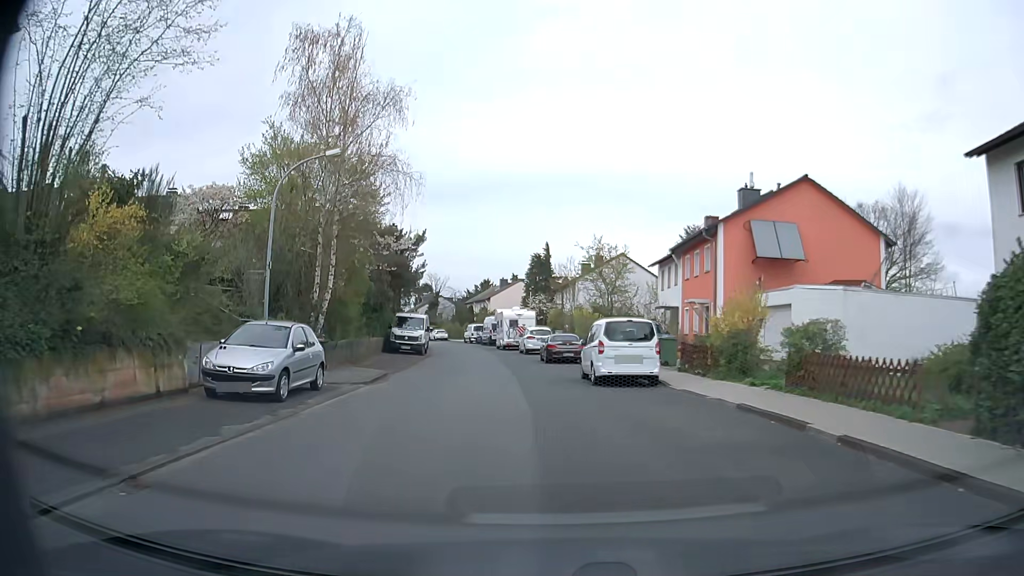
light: Day
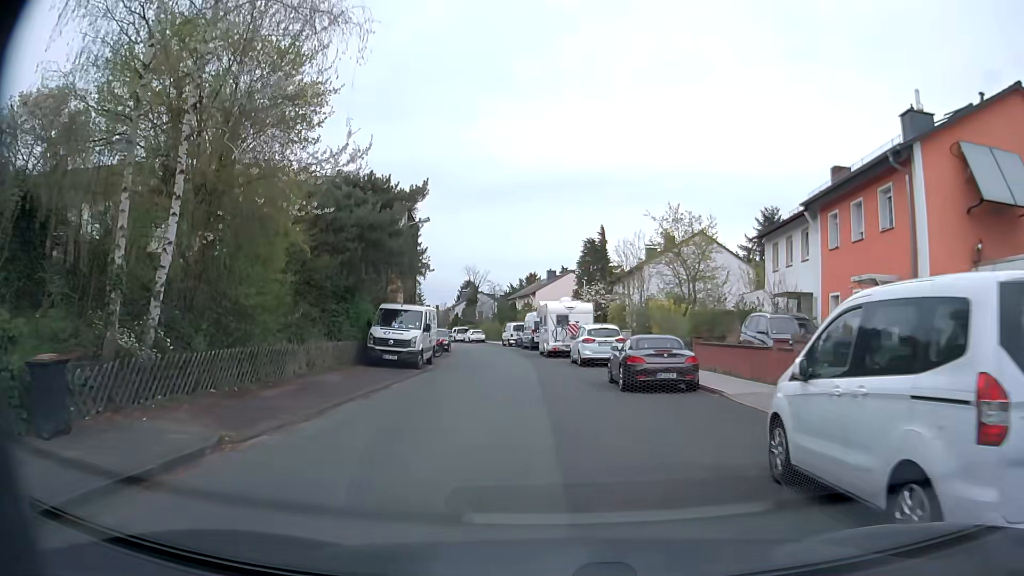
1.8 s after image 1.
(-0.5, +13.8) m; -4°
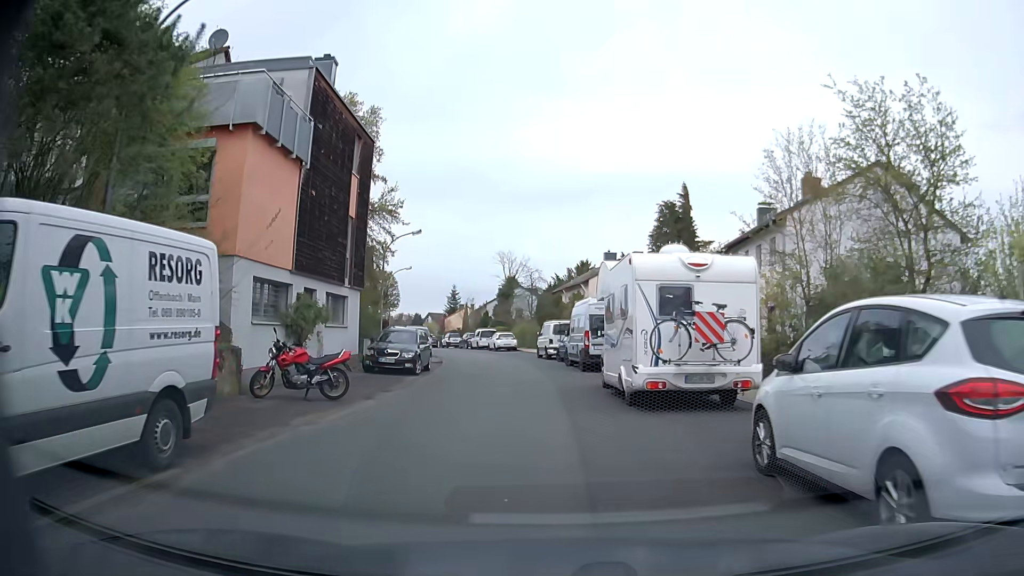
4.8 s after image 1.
(-0.6, +22.1) m; -4°
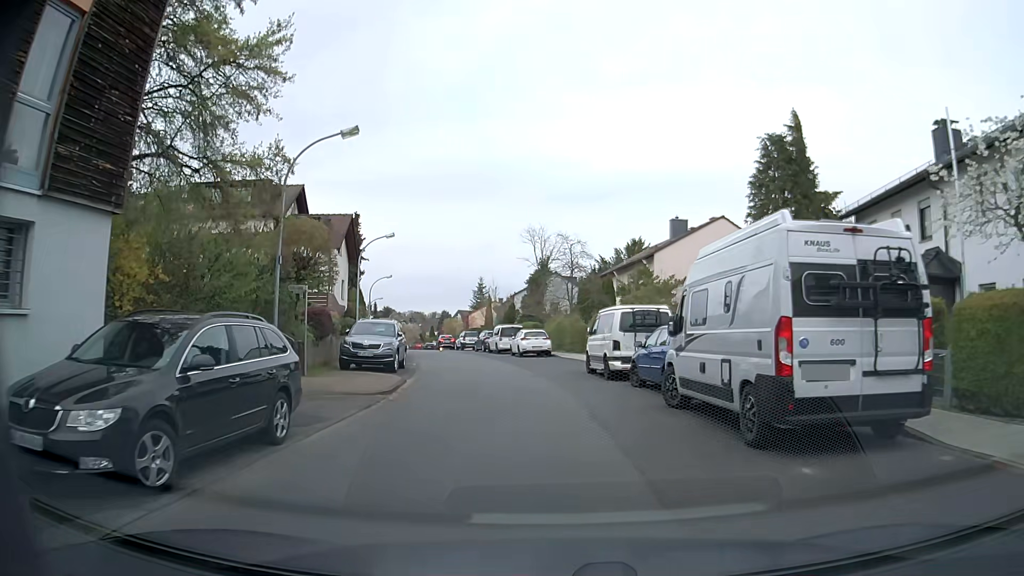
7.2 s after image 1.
(-0.8, +16.8) m; -3°
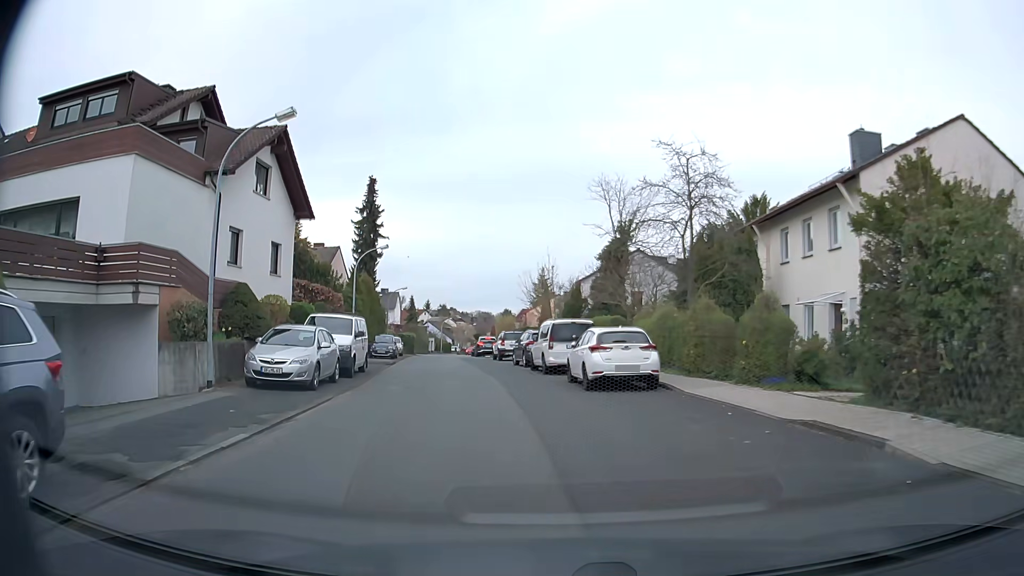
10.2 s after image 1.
(-1.0, +20.6) m; -7°
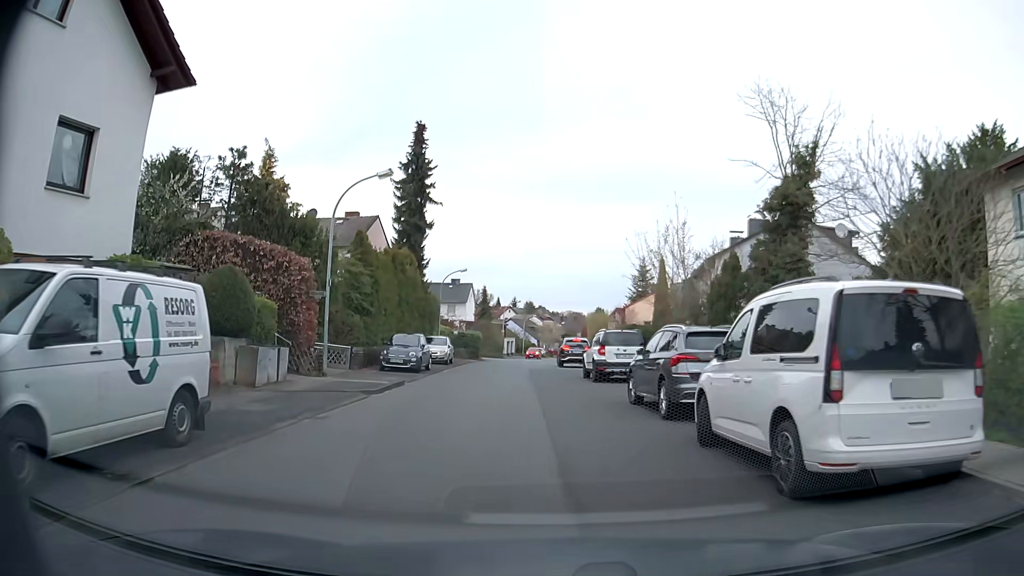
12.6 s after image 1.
(-1.2, +17.1) m; -8°
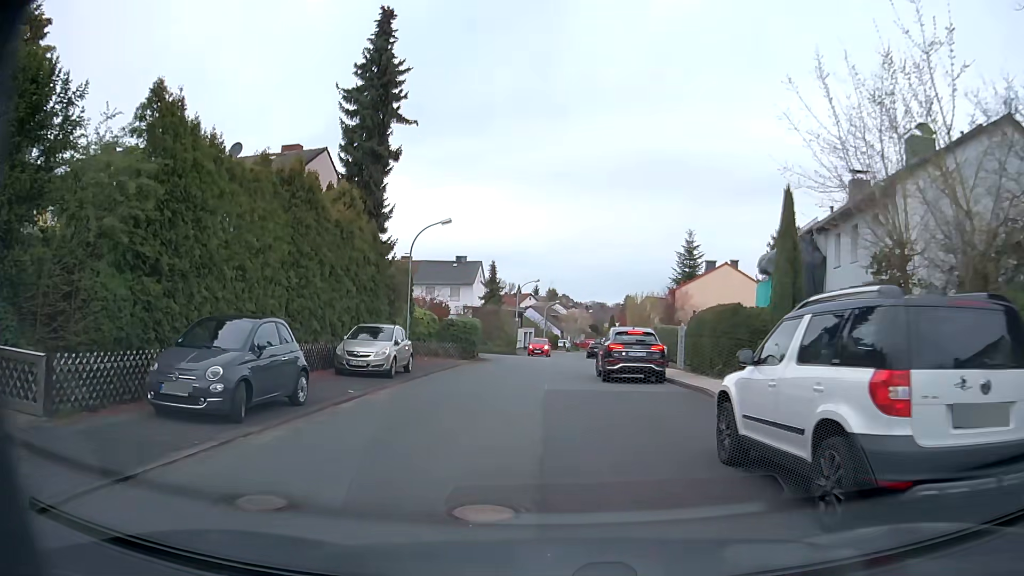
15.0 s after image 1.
(-0.3, +17.1) m; -2°
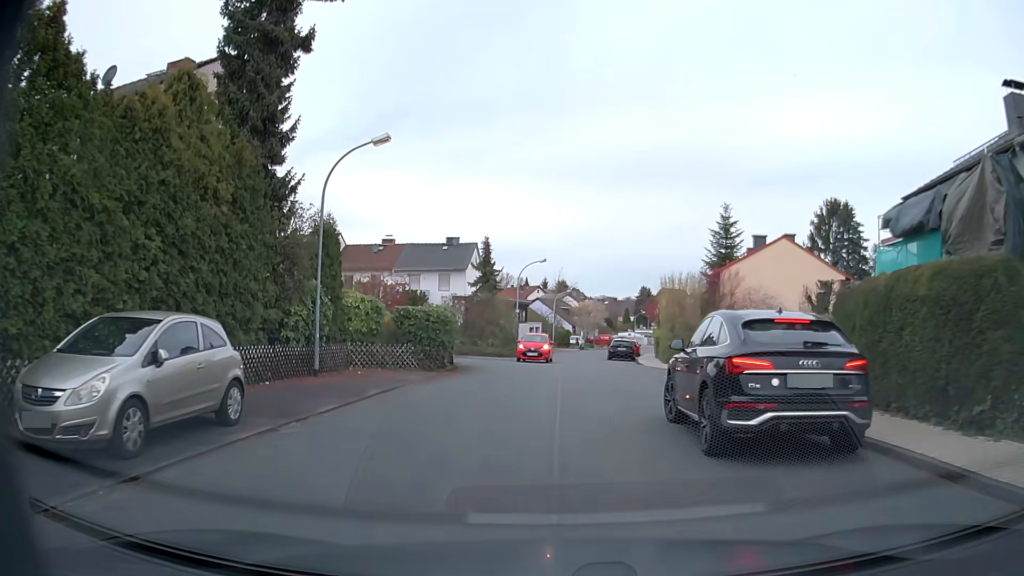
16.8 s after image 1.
(-0.1, +12.8) m; 0°
(0, +10) (+1, +20) (+2, +30) (+2, +40) (+1, +50) (+3, +60) (+4, +69) (+7, +79) (+9, +89) (+12, +99) m
